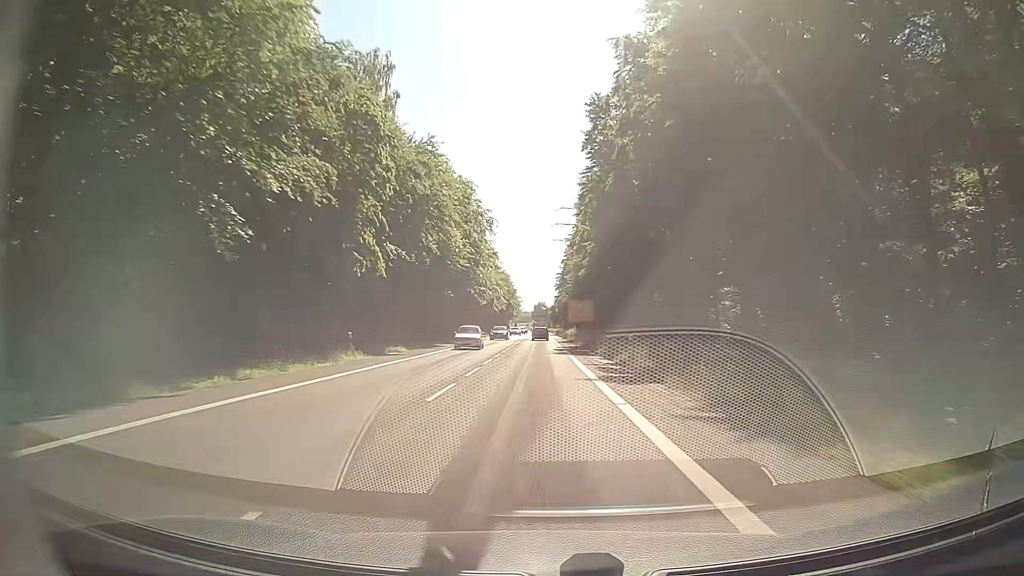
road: secondary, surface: asphalt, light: Day
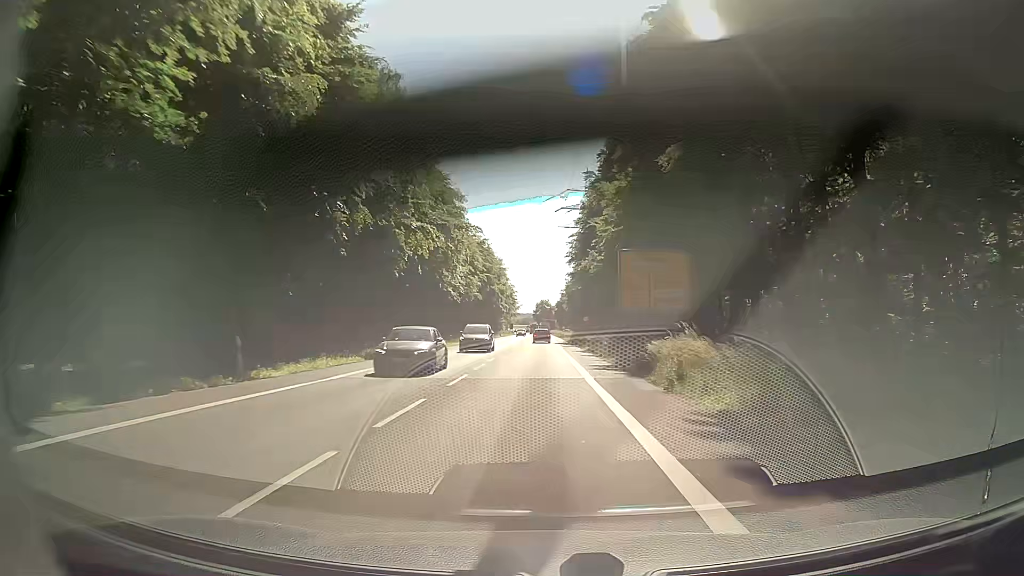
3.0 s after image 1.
(-0.5, +60.9) m; -1°
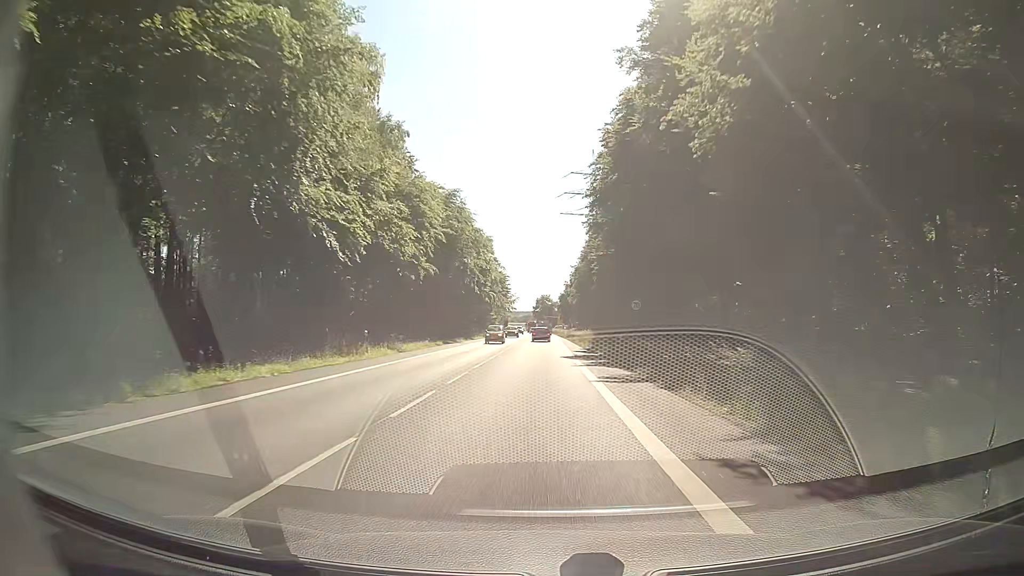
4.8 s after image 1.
(+0.4, +35.8) m; +1°
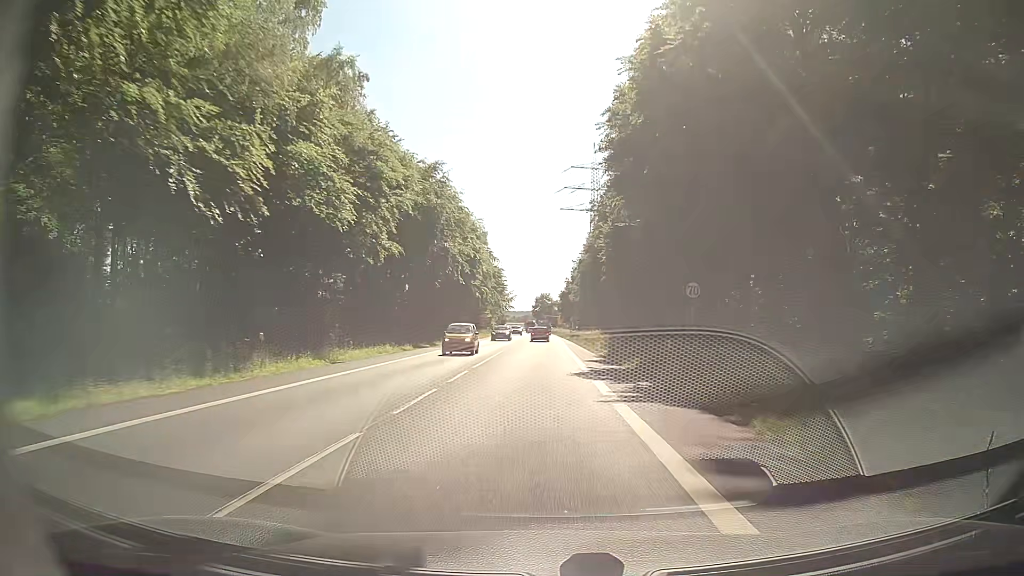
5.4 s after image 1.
(-0.1, +11.8) m; 0°
(0, +10) (0, +20) (0, +30) (0, +40) (0, +50) (0, +60) (+1, +70) (+1, +80) (+1, +90) (+1, +100) m
